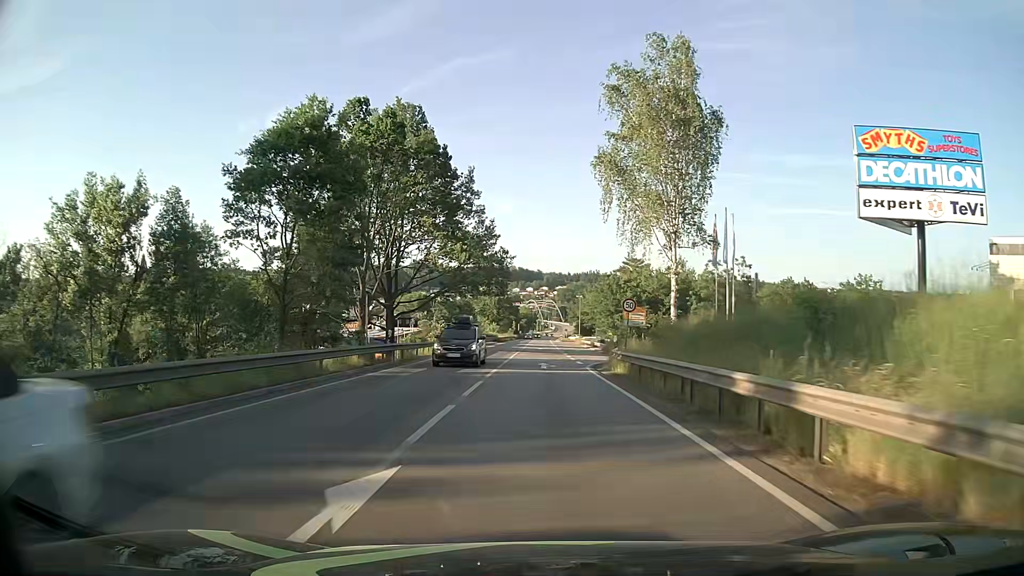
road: primary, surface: asphalt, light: Day
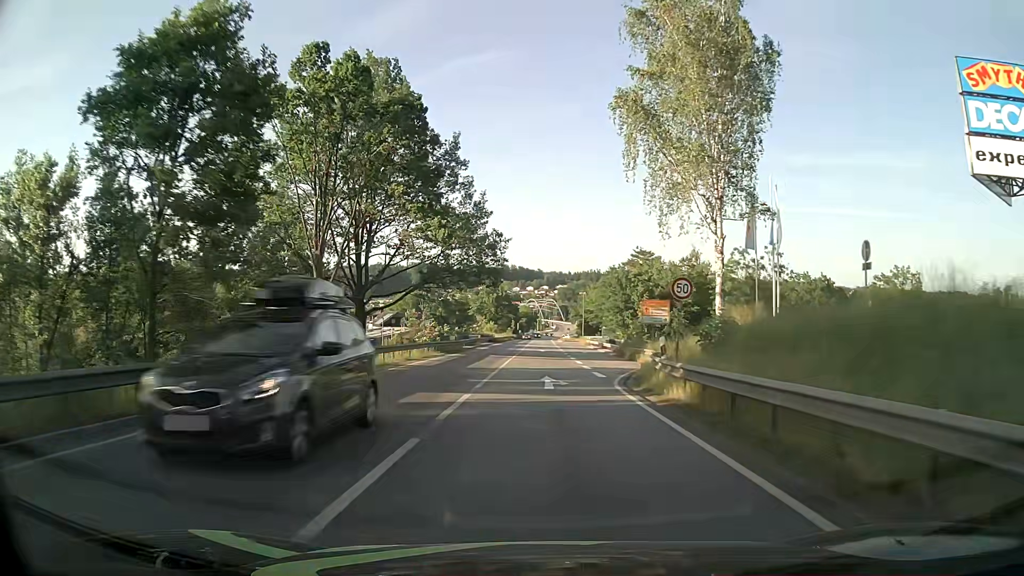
(0.0, +9.8) m; 0°
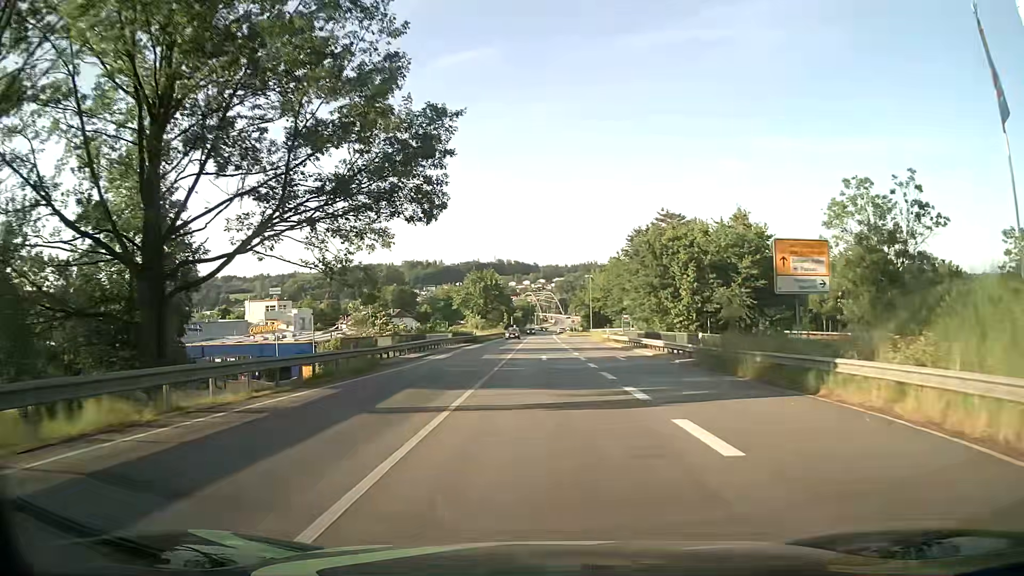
(+0.1, +26.3) m; 0°
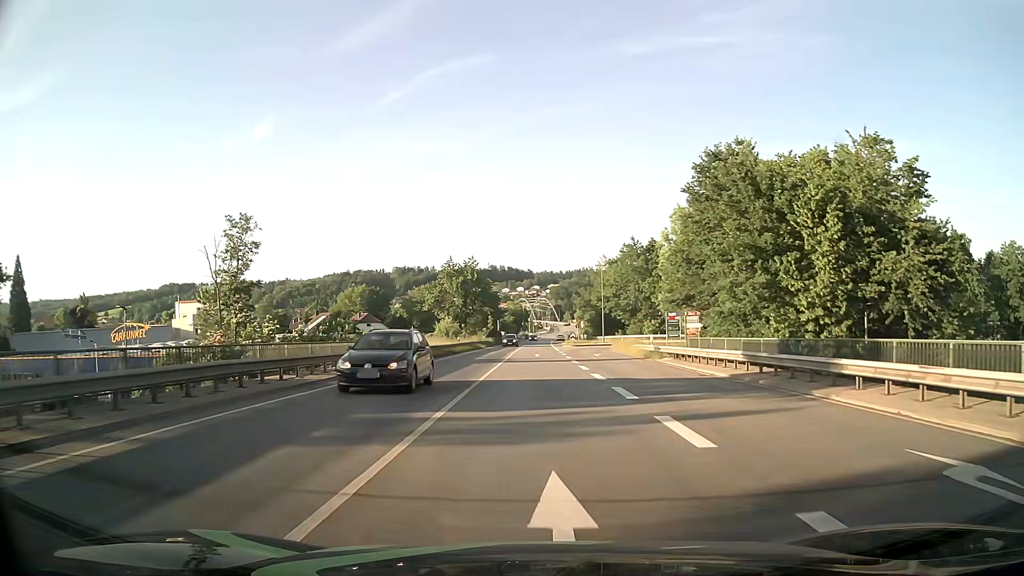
(0.0, +28.9) m; 0°
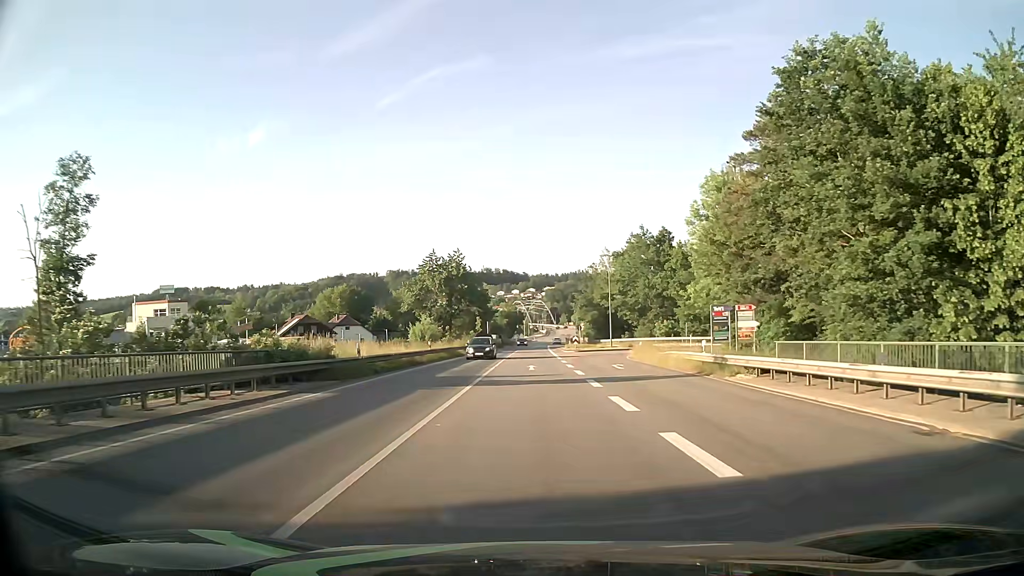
(+0.1, +13.6) m; 0°
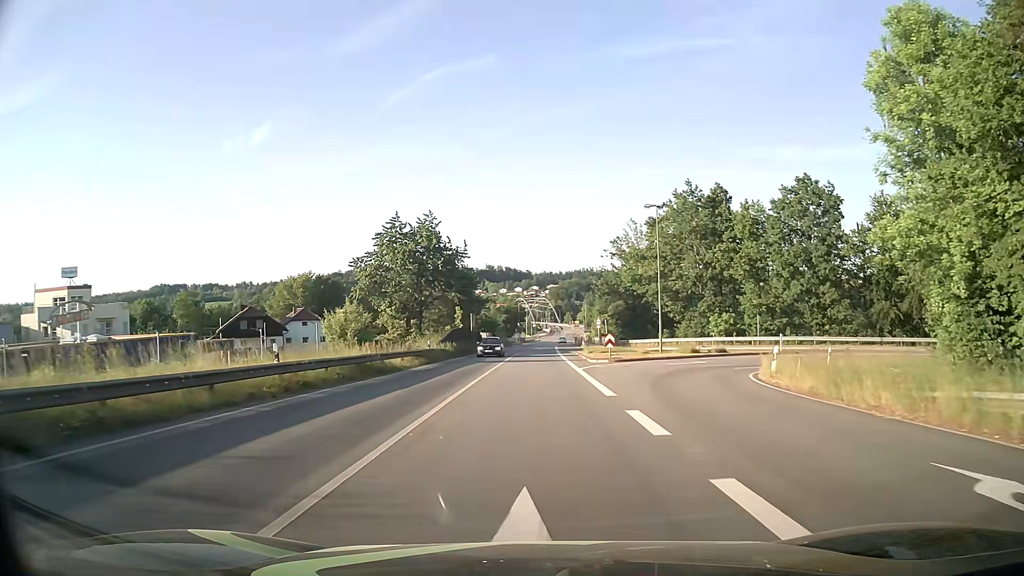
(-0.1, +27.2) m; 0°
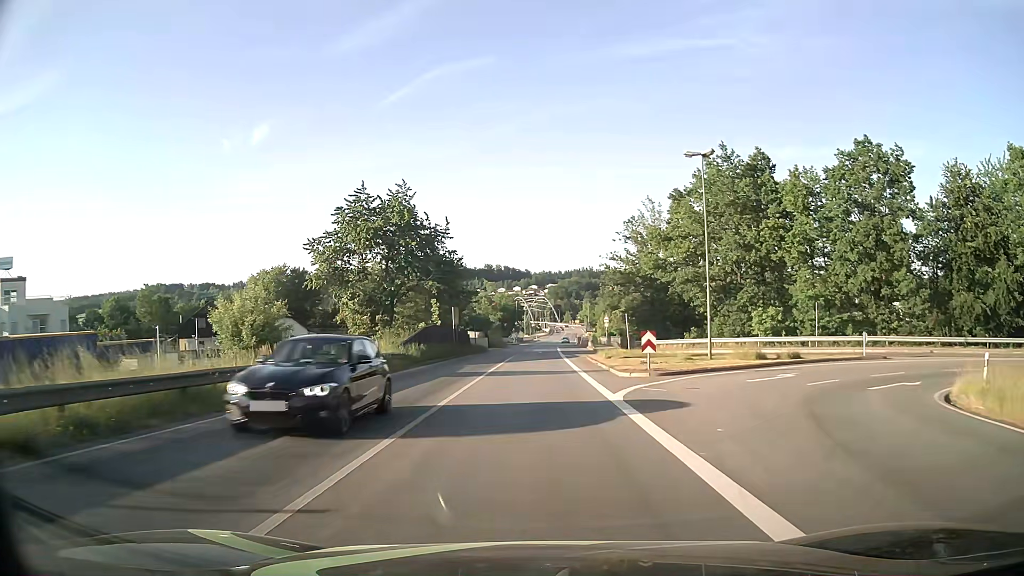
(0.0, +13.2) m; 0°
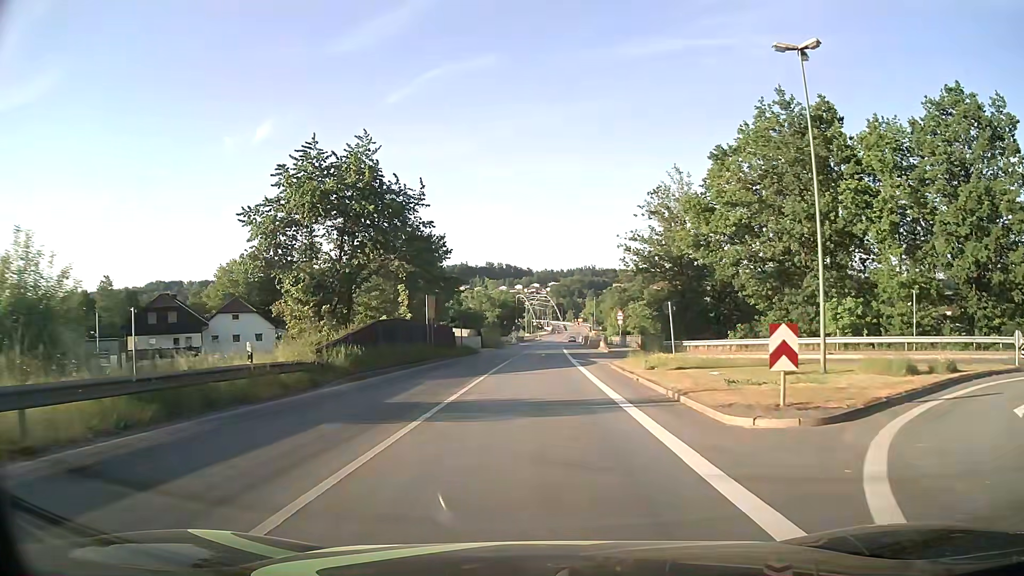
(-0.1, +13.1) m; 0°
(0, +10) (0, +20) (0, +30) (0, +40) (0, +50) (0, +60) (+1, +70) (+1, +80) (+2, +90) (+2, +100) m
